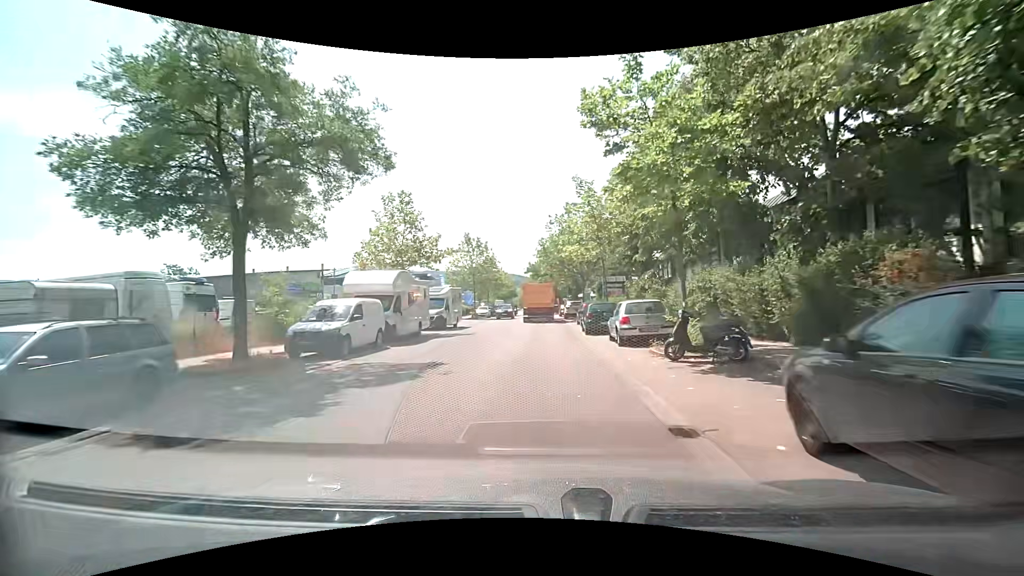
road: unclassified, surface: asphalt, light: Day
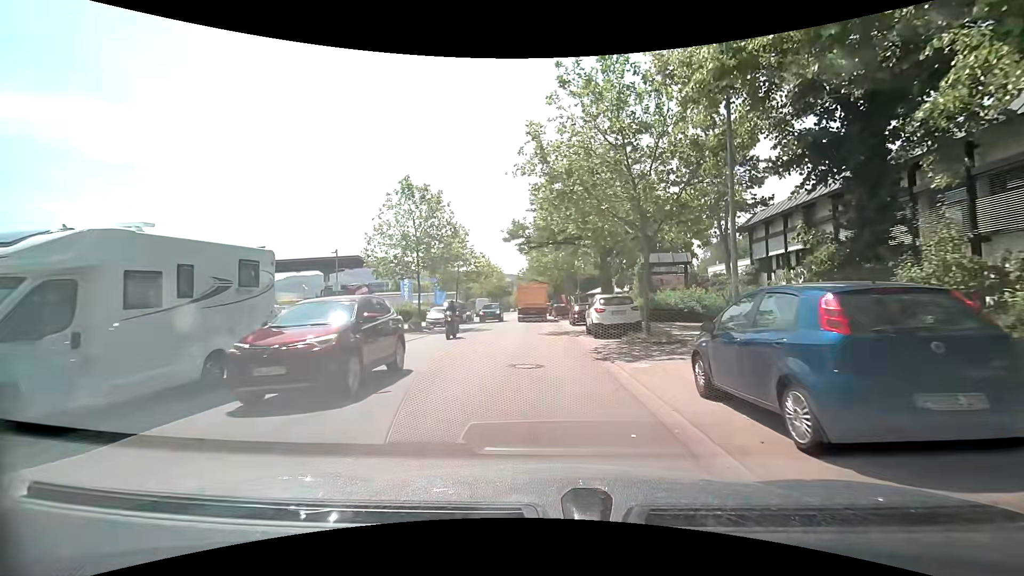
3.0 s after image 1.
(+0.2, +25.5) m; +1°
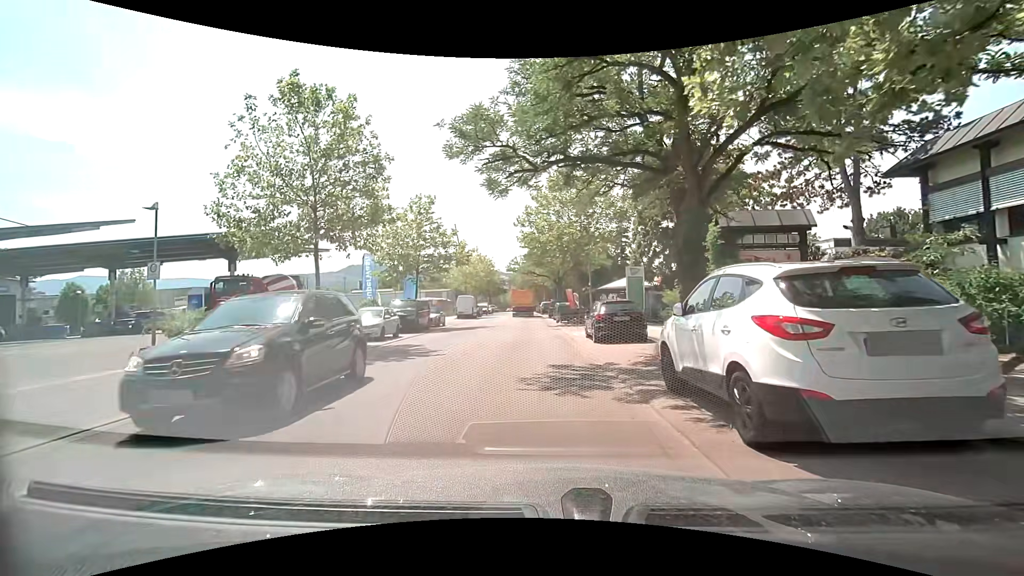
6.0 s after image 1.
(+0.1, +14.2) m; -1°
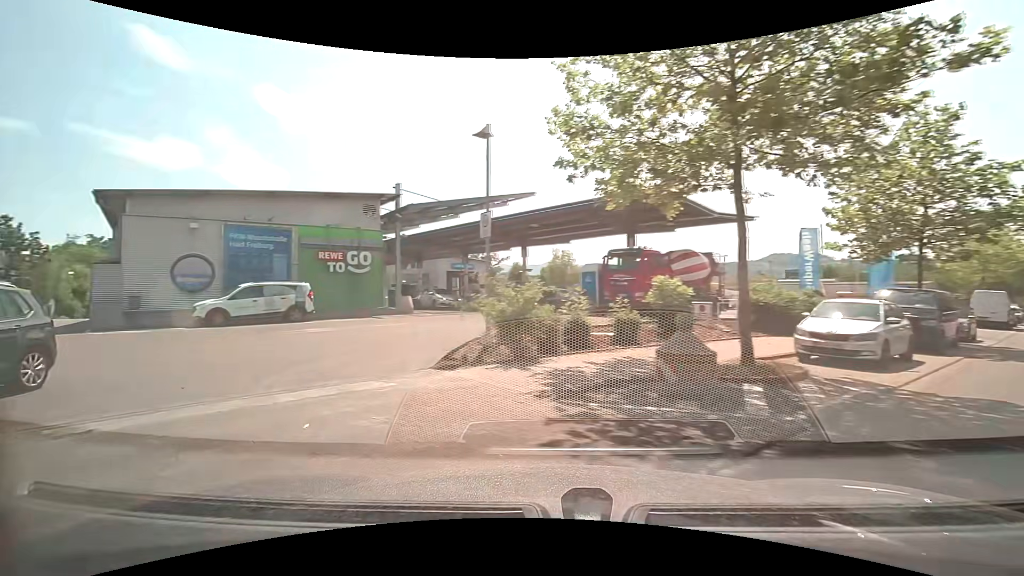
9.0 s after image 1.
(-2.9, +9.5) m; -48°
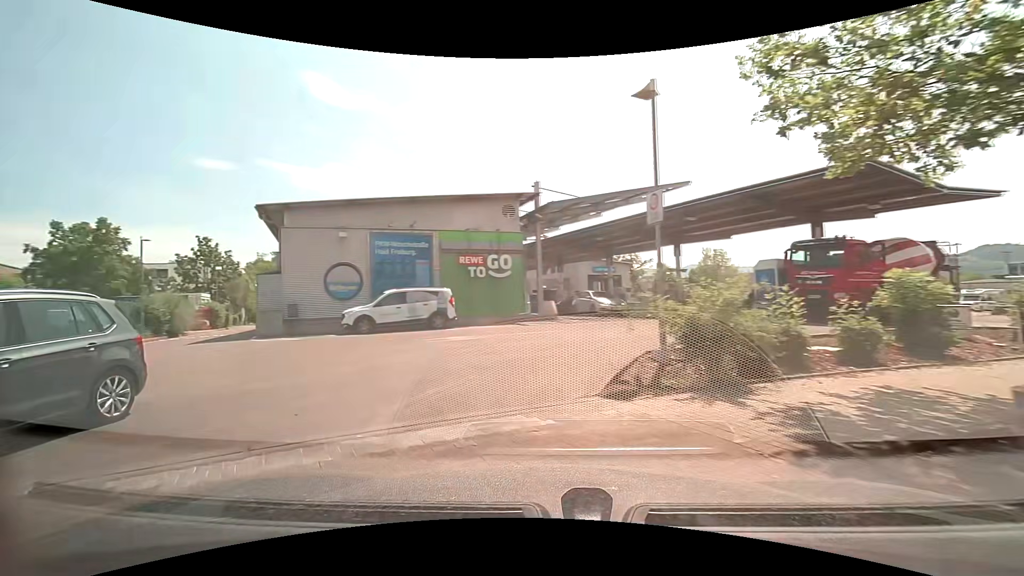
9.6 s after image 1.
(-0.2, +2.3) m; -14°
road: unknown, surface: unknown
